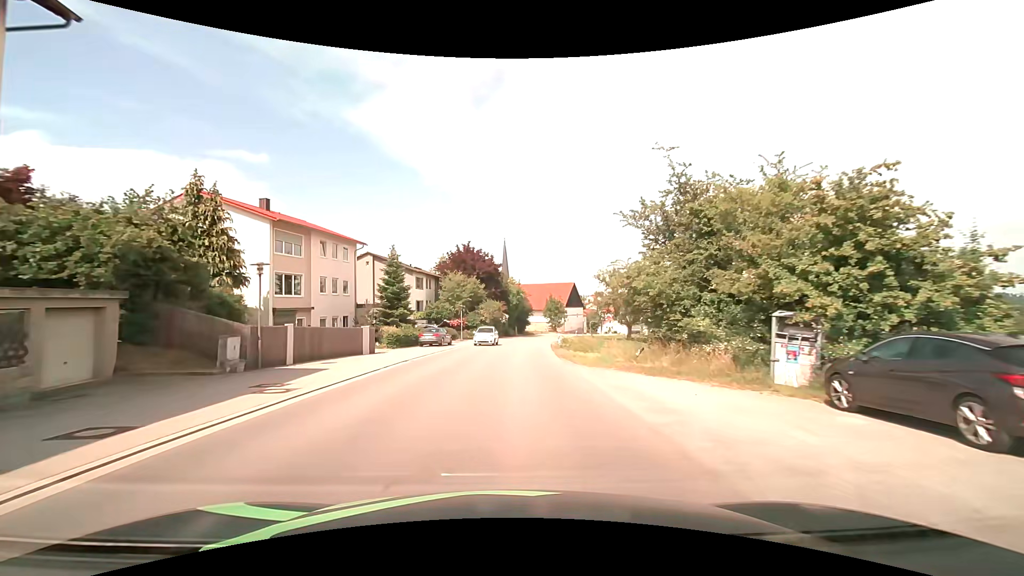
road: tertiary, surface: asphalt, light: Day
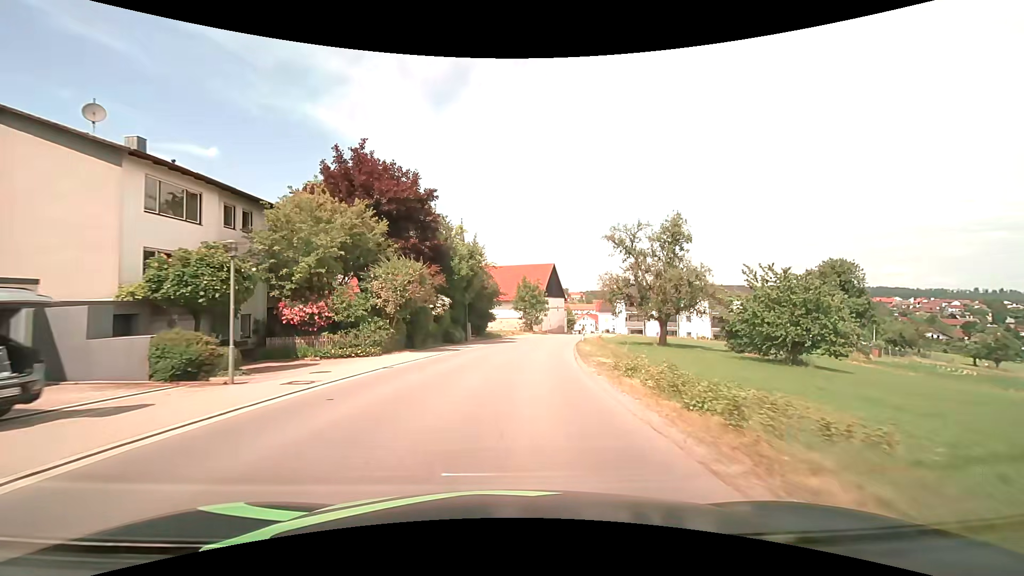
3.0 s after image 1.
(+1.3, +38.6) m; +4°
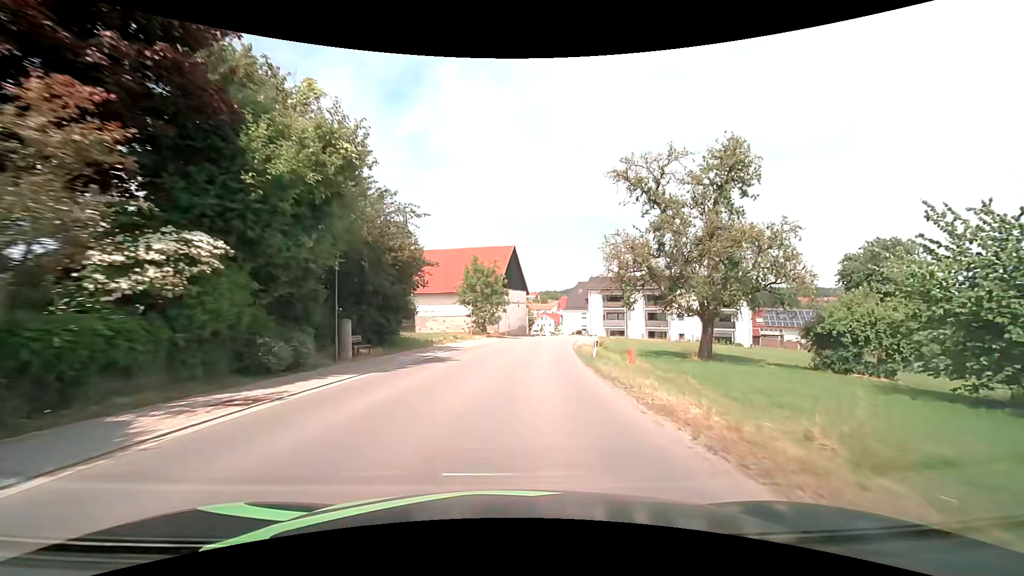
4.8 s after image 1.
(+1.0, +23.0) m; +5°
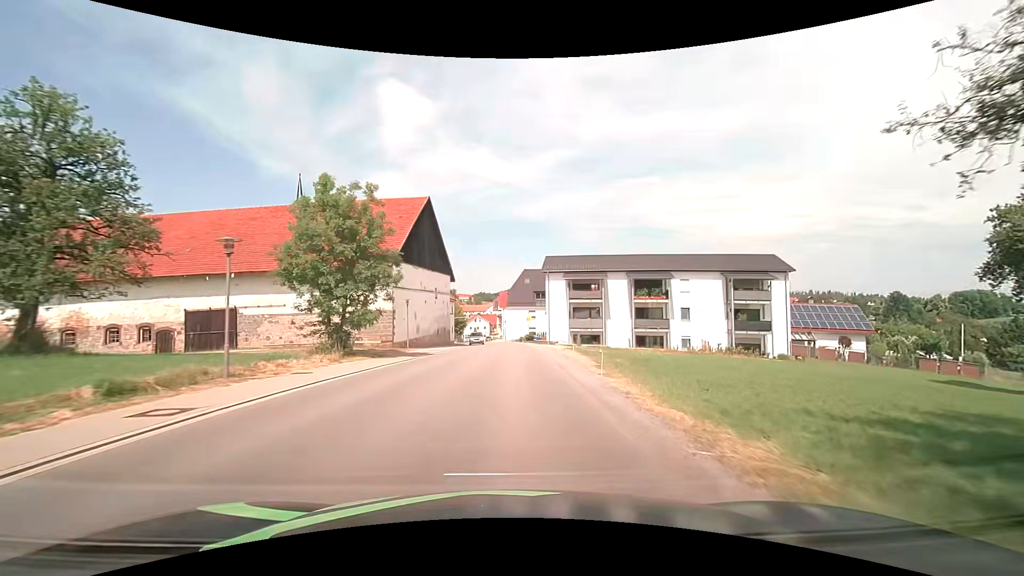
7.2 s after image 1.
(+2.0, +30.3) m; +7°
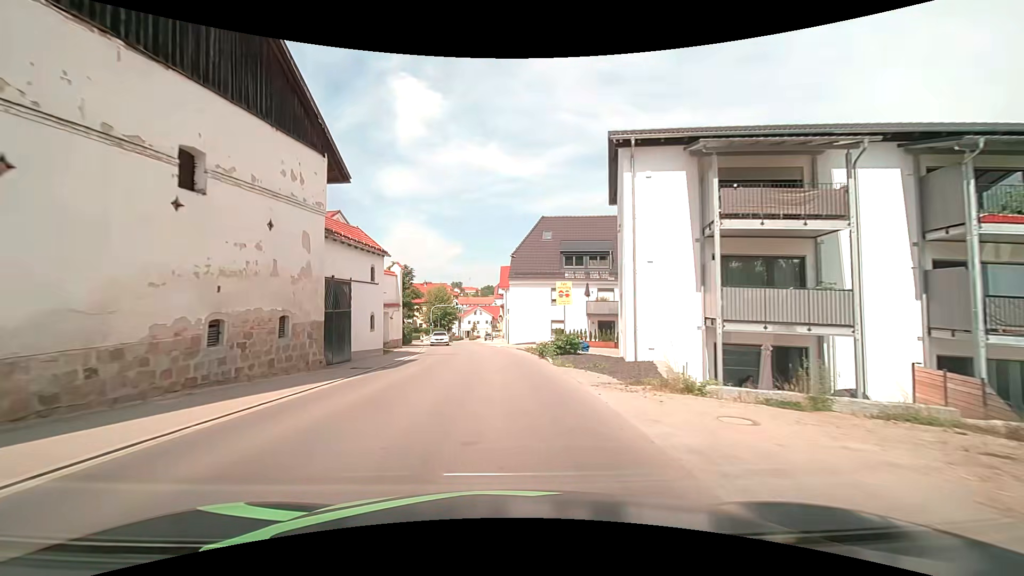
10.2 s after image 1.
(+0.9, +38.2) m; 0°
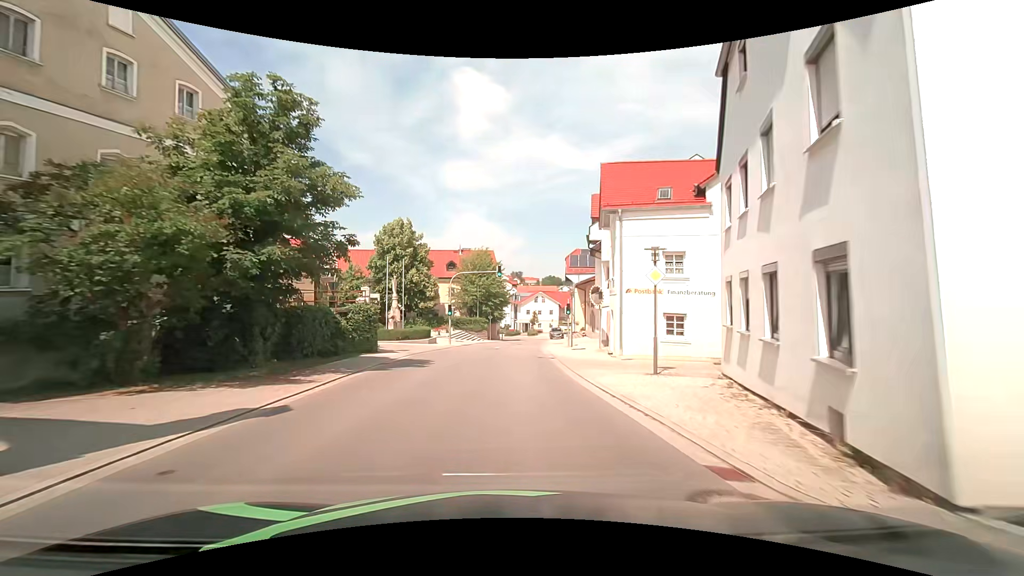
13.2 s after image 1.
(-2.2, +38.3) m; -7°
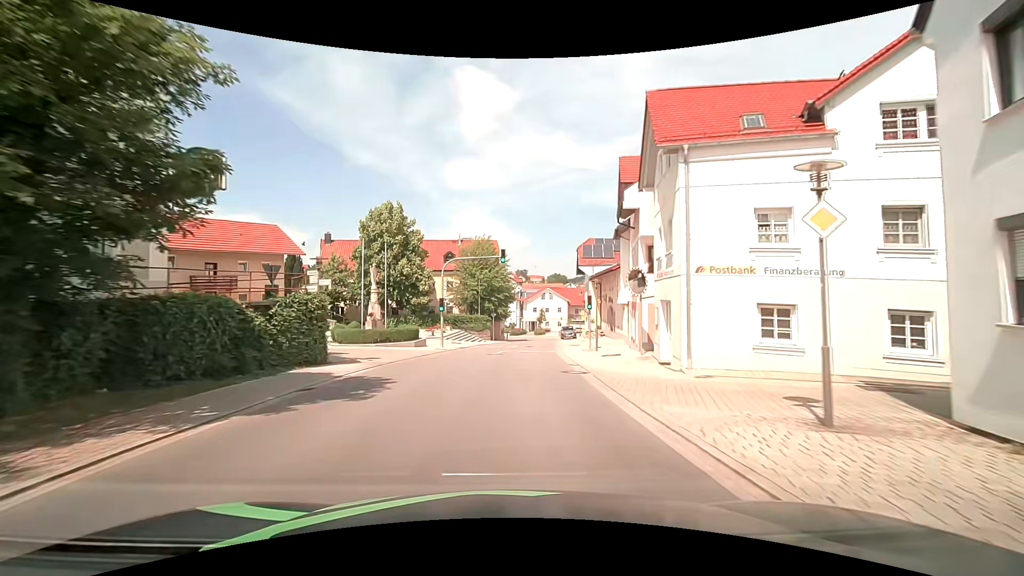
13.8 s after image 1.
(0.0, +7.7) m; -1°
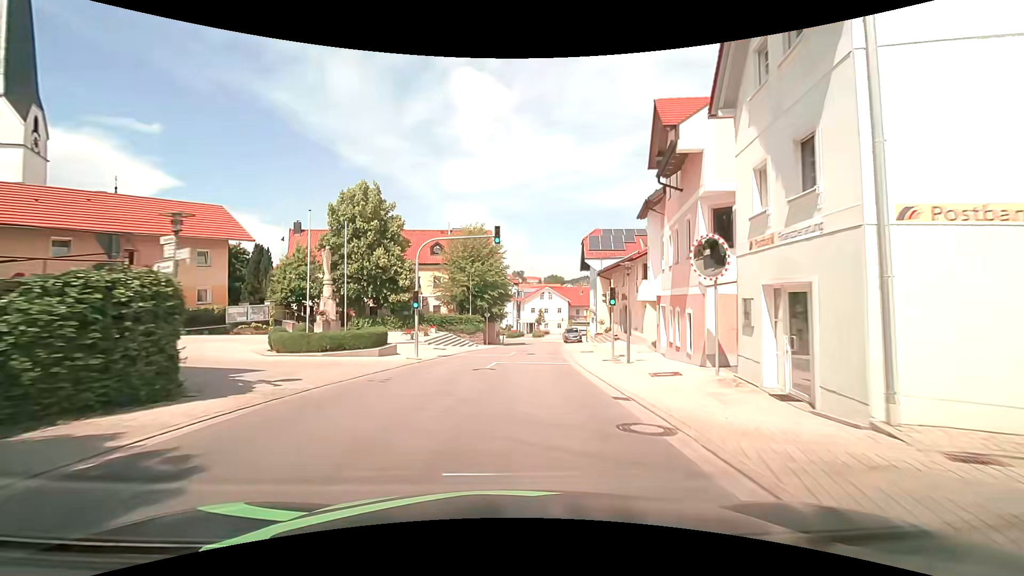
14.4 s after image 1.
(0.0, +7.7) m; 0°
(0, +10) (+1, +20) (+1, +30) (+2, +40) (+3, +50) (+4, +60) (+4, +70) (+3, +80) (+1, +90) (-2, +99) m
